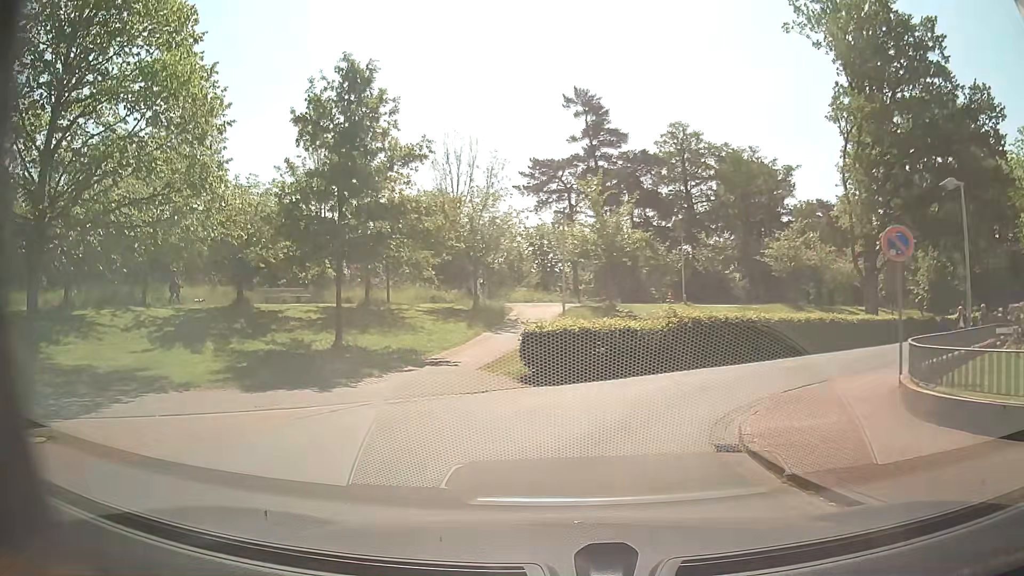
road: residential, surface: asphalt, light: Day
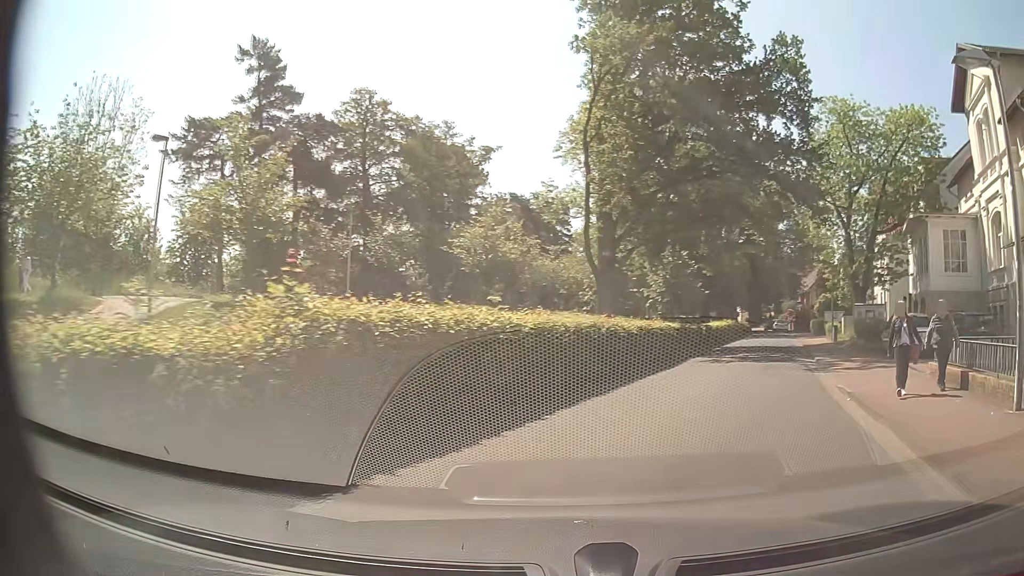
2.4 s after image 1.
(+1.6, +12.8) m; +25°
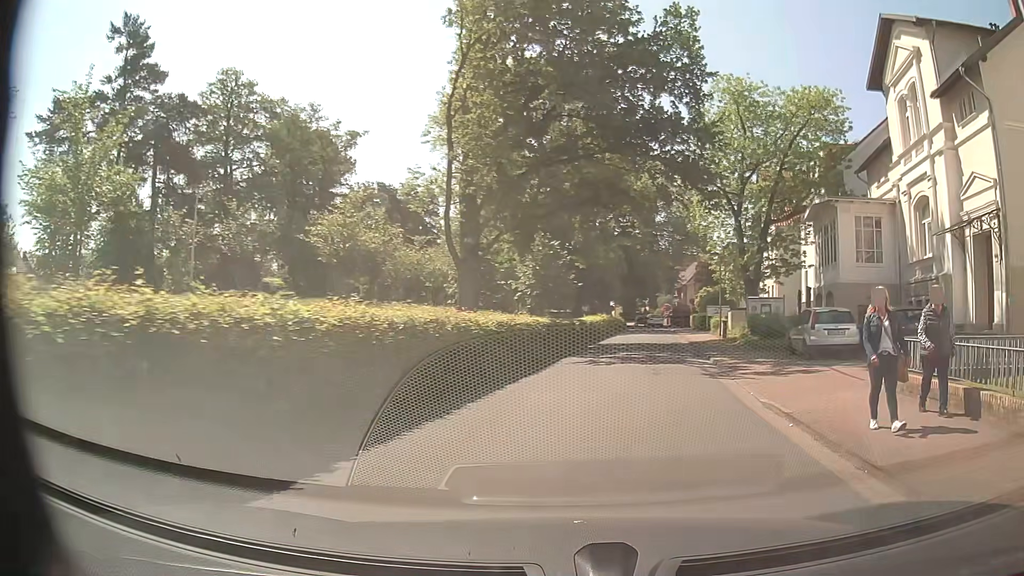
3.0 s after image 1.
(+0.4, +3.7) m; +12°
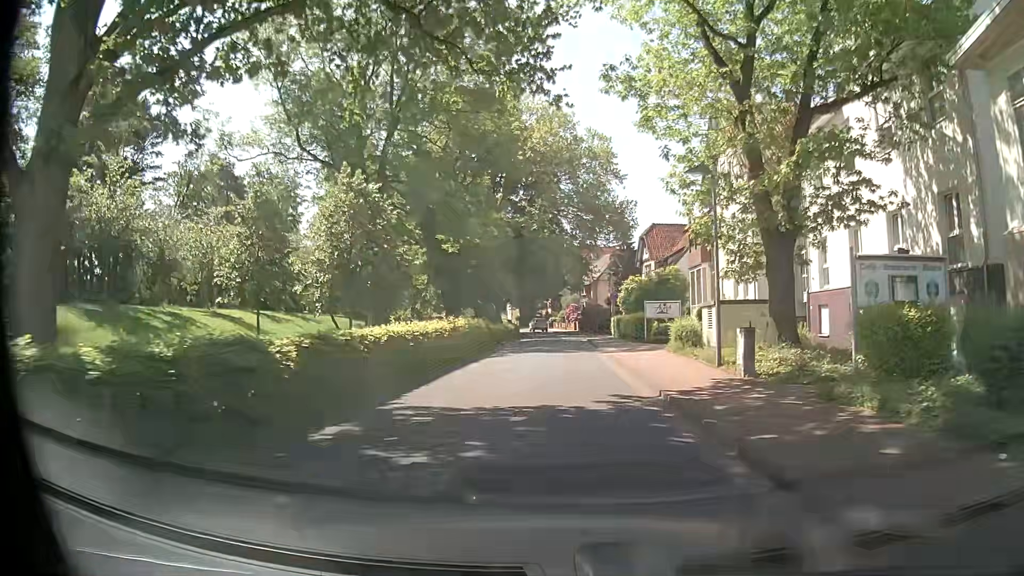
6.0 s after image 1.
(+3.6, +23.1) m; +10°
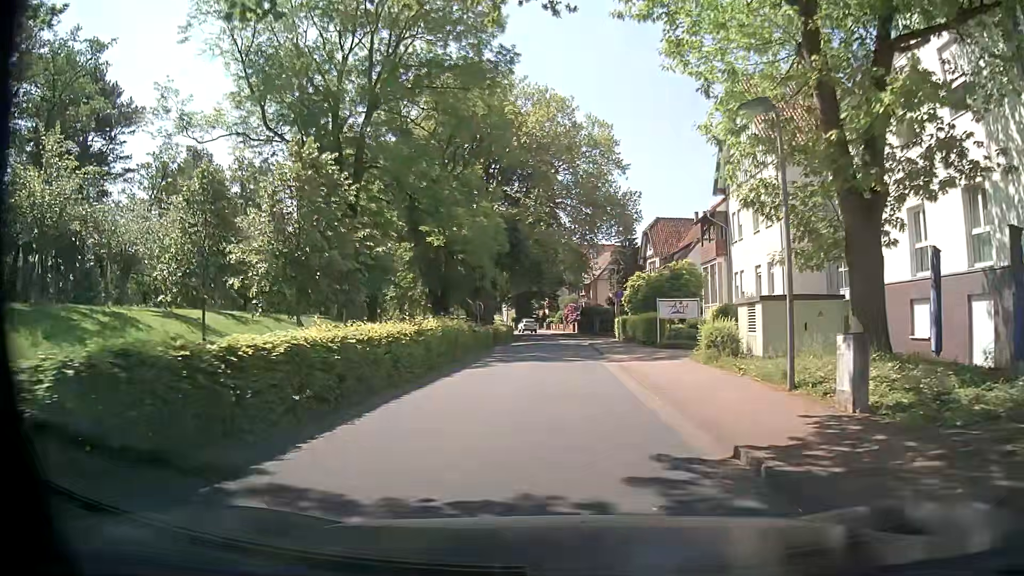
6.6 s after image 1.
(0.0, +5.3) m; 0°
(0, +10) (0, +20) (0, +30) (0, +40) (0, +50) (0, +60) (-1, +70) (-2, +80) (-4, +90) (-6, +99) m
